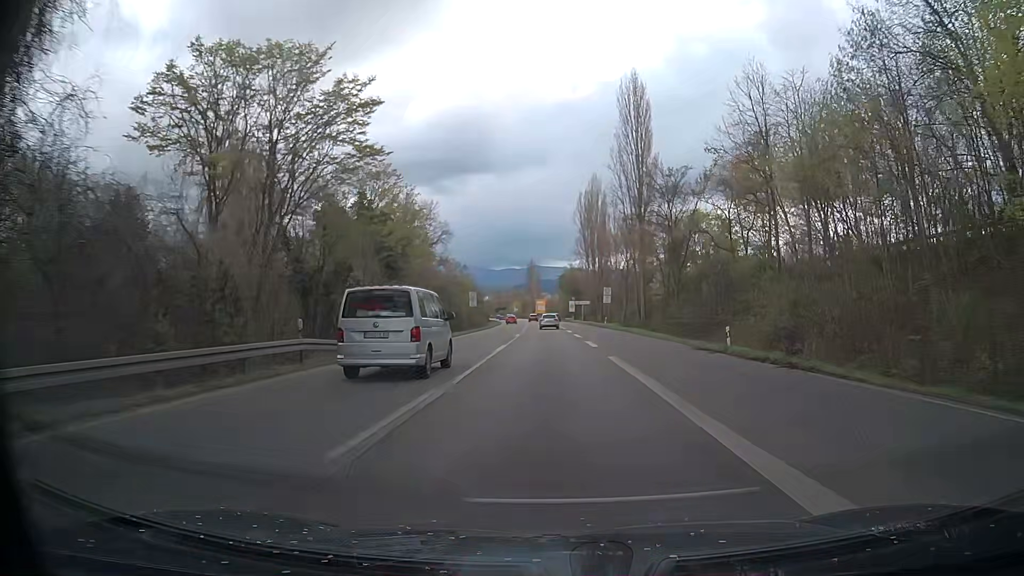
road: trunk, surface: asphalt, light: Day
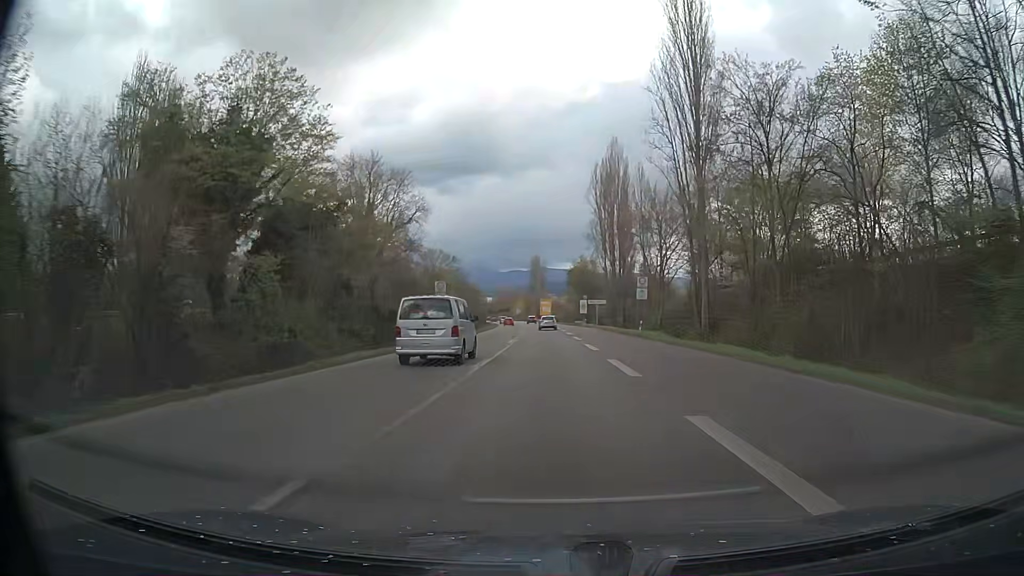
(+0.1, +24.8) m; 0°
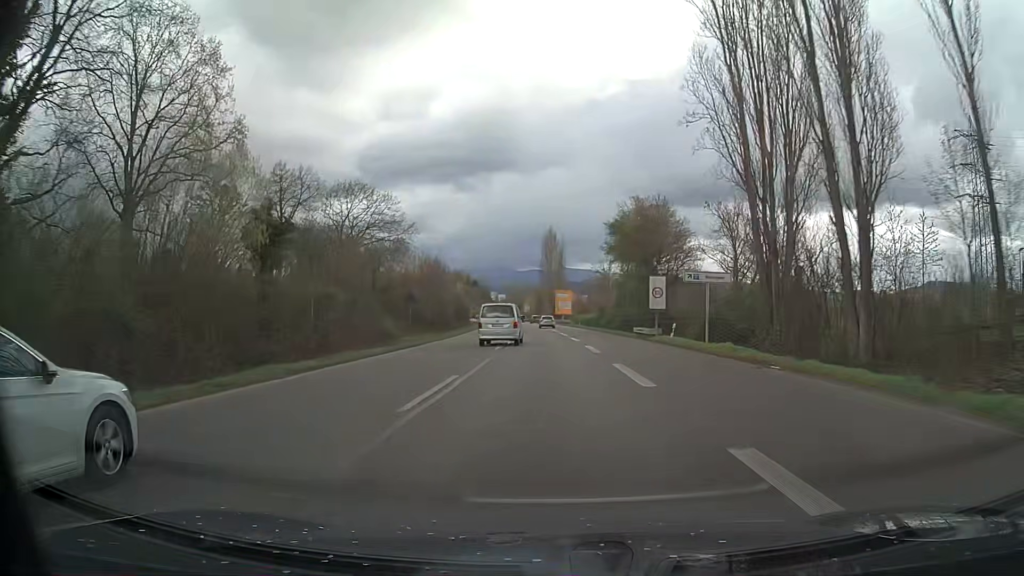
(-0.6, +62.3) m; -1°
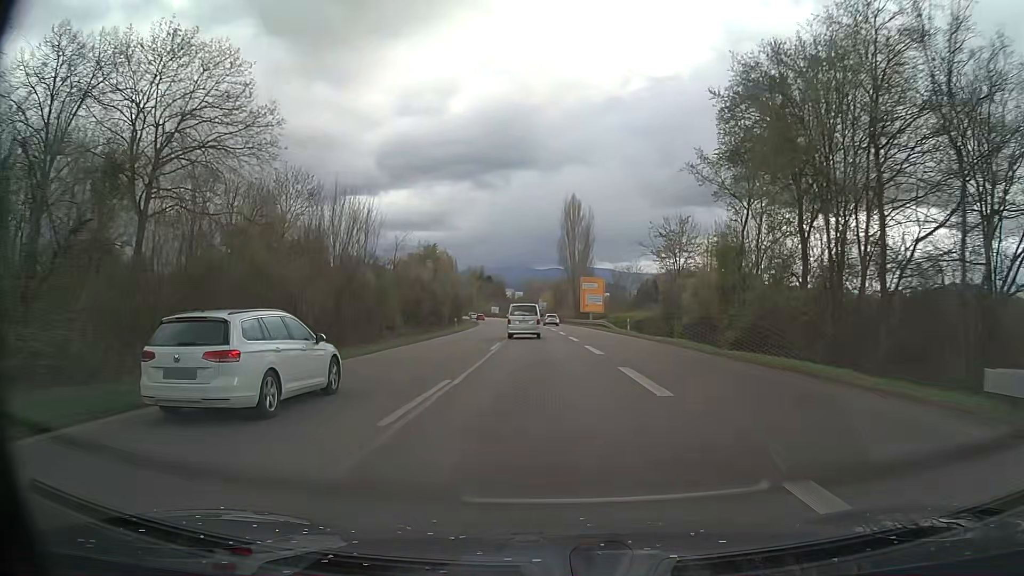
(-0.7, +37.4) m; -2°
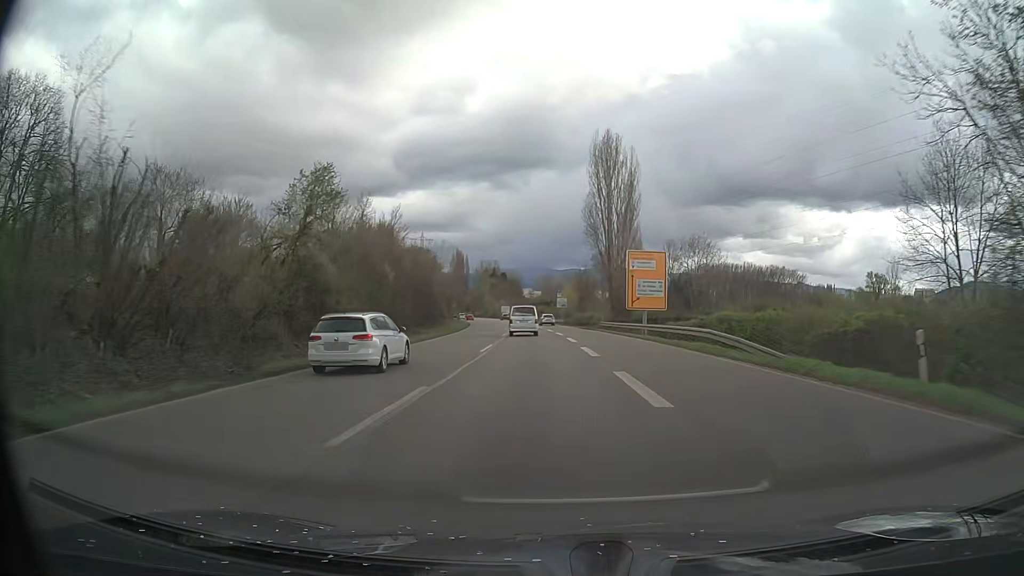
(-0.3, +37.4) m; -1°
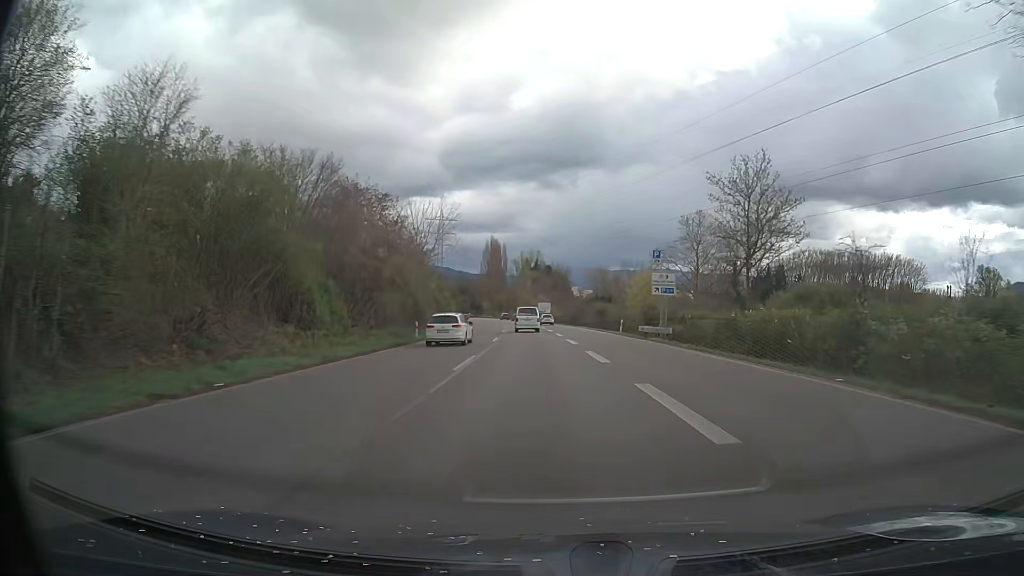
(-2.4, +62.7) m; -4°
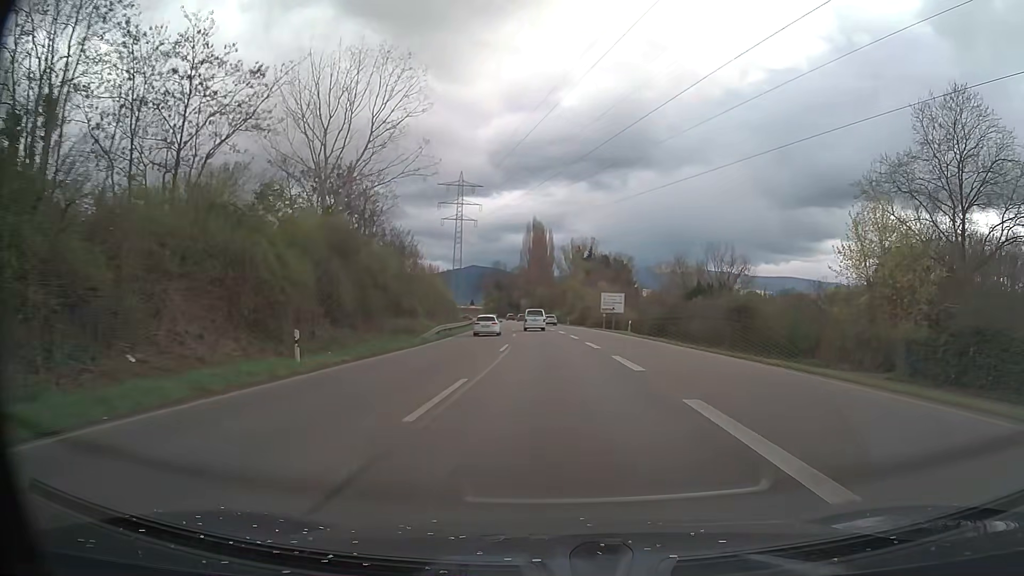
(-2.3, +62.1) m; -4°
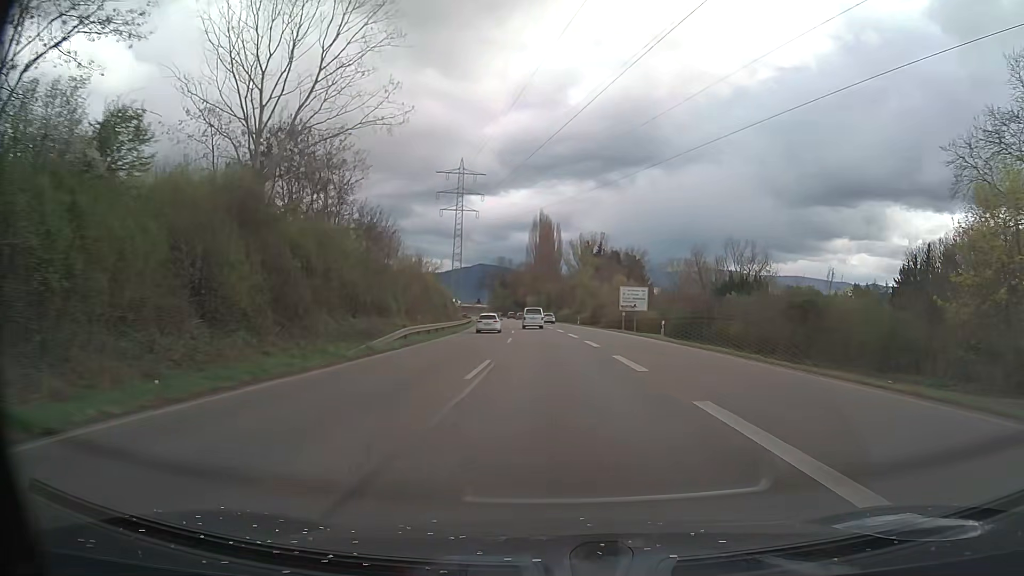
(-0.1, +12.4) m; -1°
(0, +10) (0, +20) (0, +30) (-1, +40) (-1, +50) (-2, +60) (-2, +70) (-3, +80) (-4, +90) (-5, +100) m
